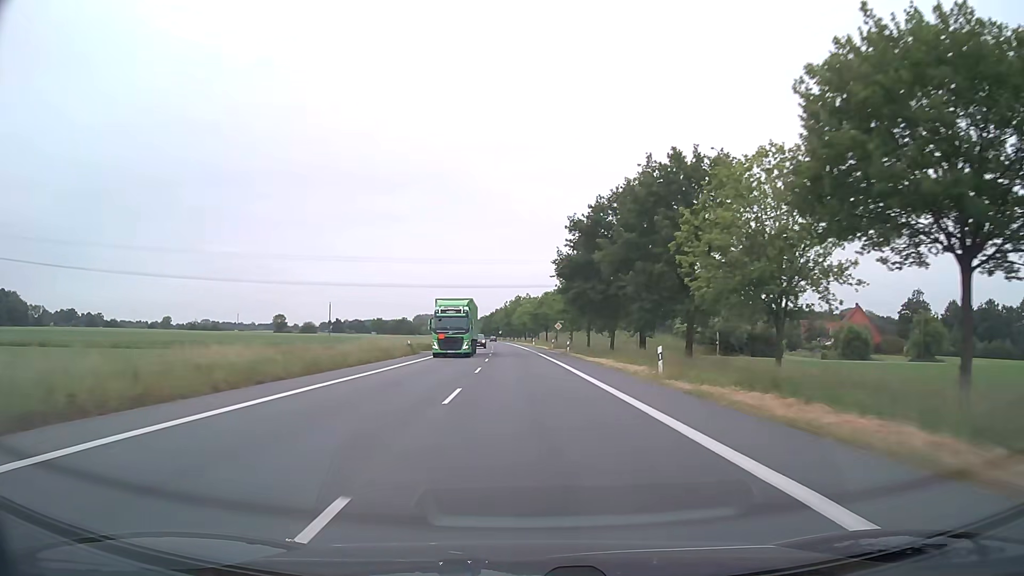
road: primary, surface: asphalt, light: Day
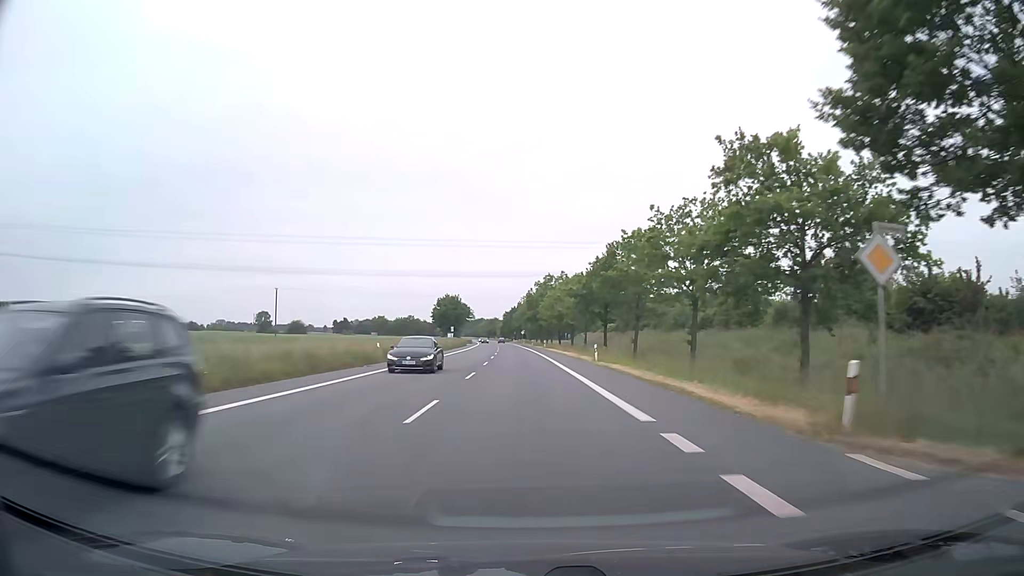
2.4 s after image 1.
(-1.4, +63.1) m; -2°
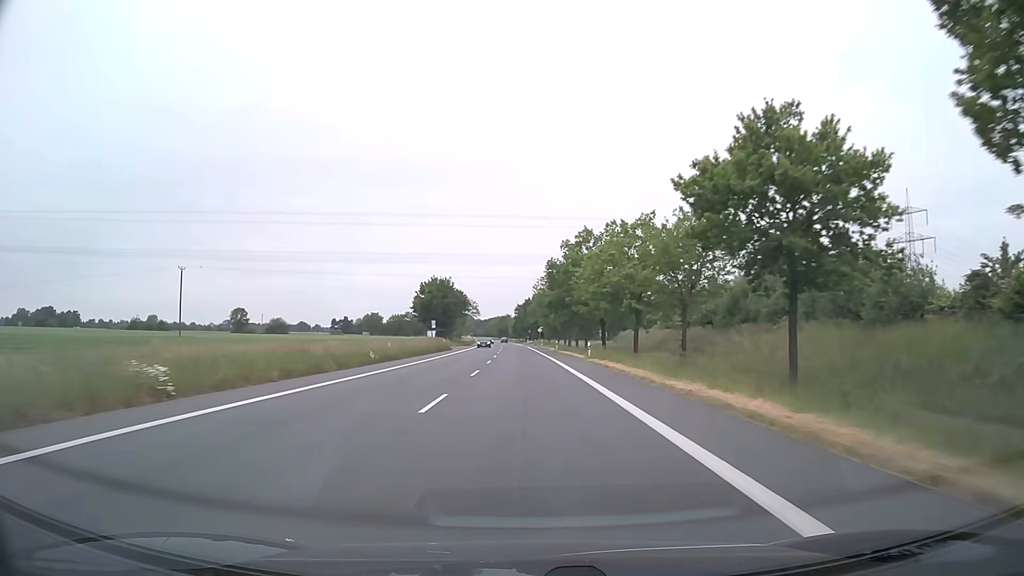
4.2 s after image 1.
(-0.5, +46.8) m; -1°
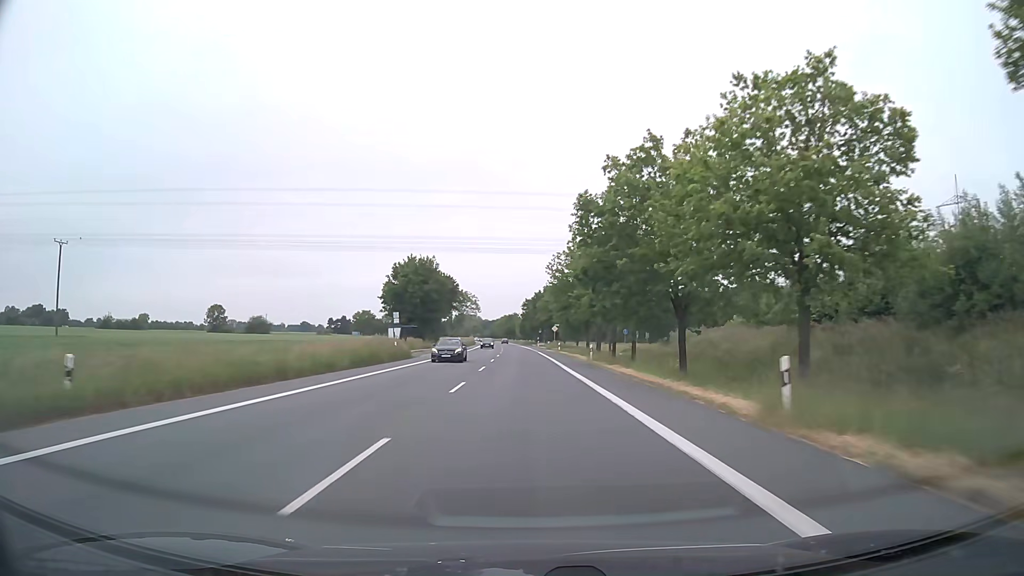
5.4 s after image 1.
(-0.3, +31.2) m; -1°
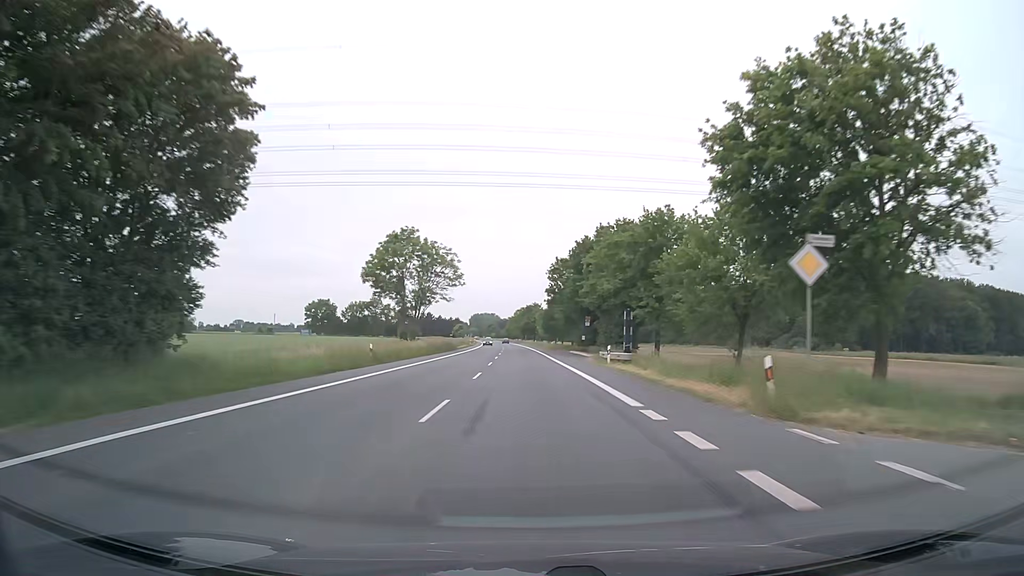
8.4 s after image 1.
(-1.4, +78.6) m; -2°
